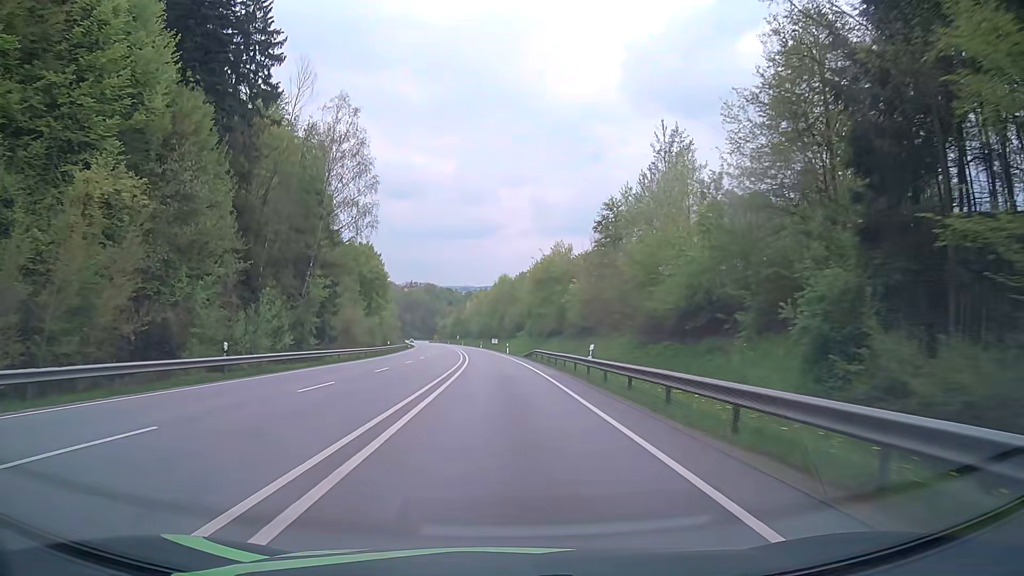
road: primary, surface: asphalt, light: Day
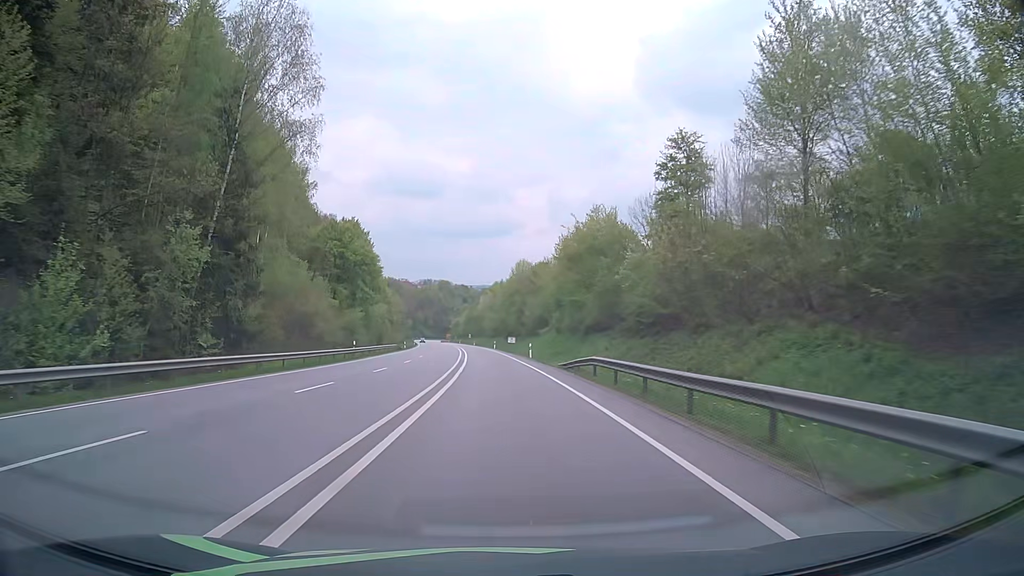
(-0.3, +24.9) m; -1°
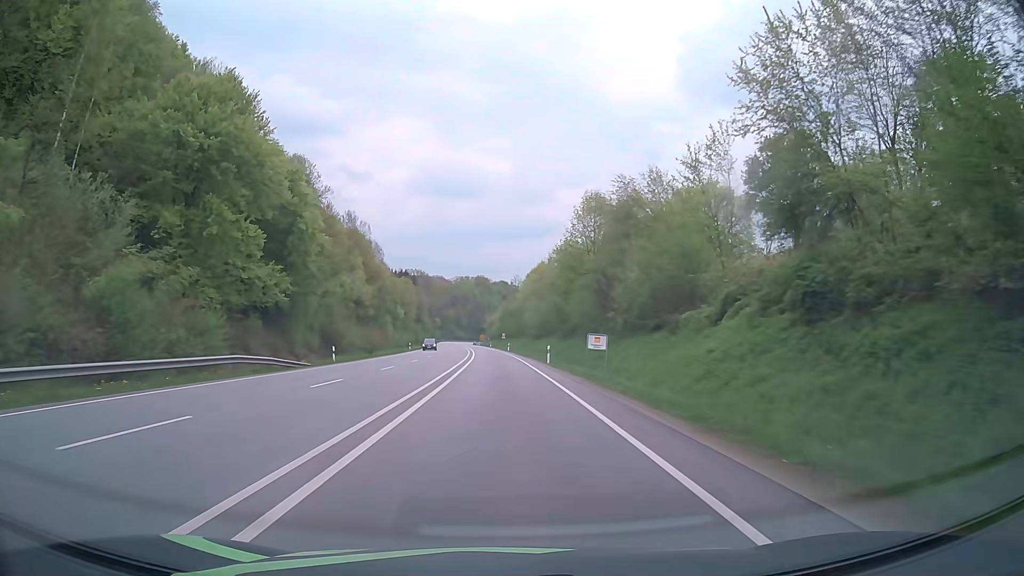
(-1.6, +58.6) m; -4°
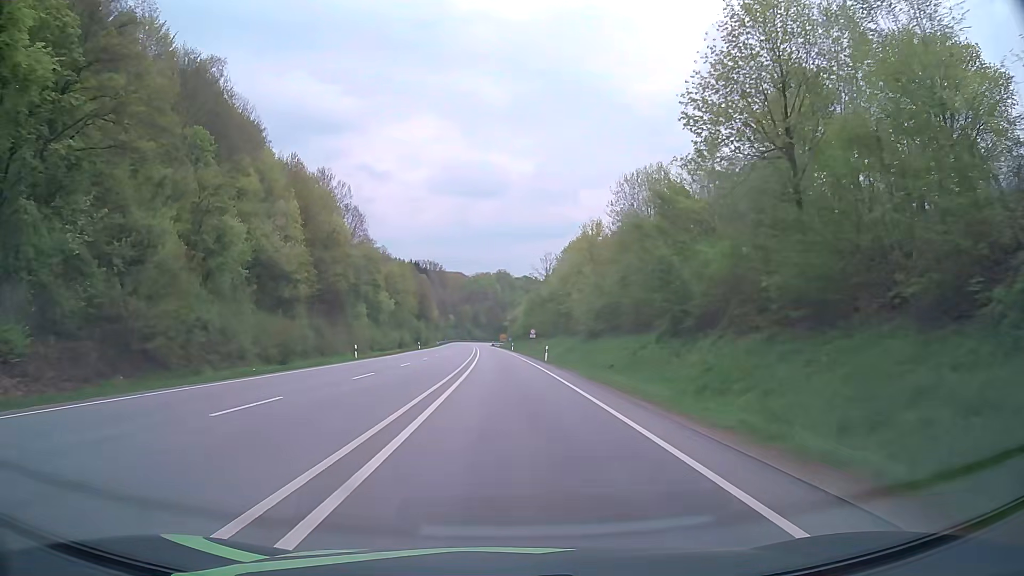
(-0.9, +44.3) m; -2°
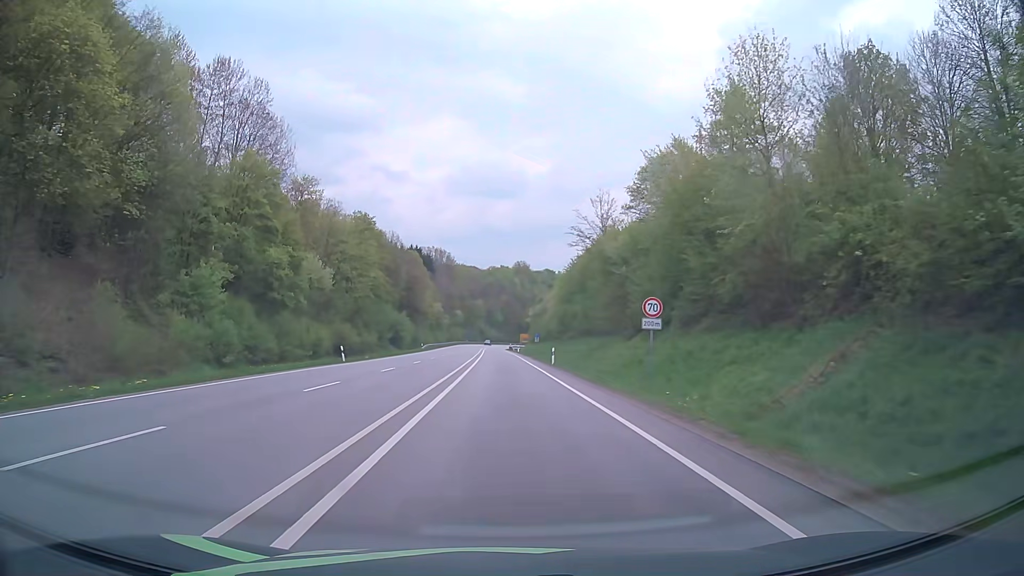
(-0.8, +54.4) m; -2°
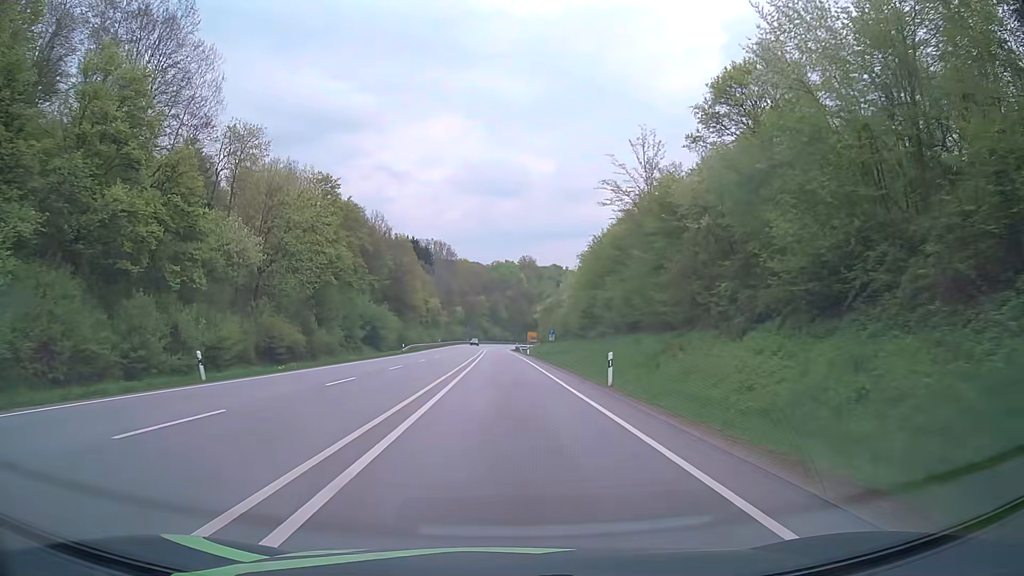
(-0.1, +21.7) m; 0°
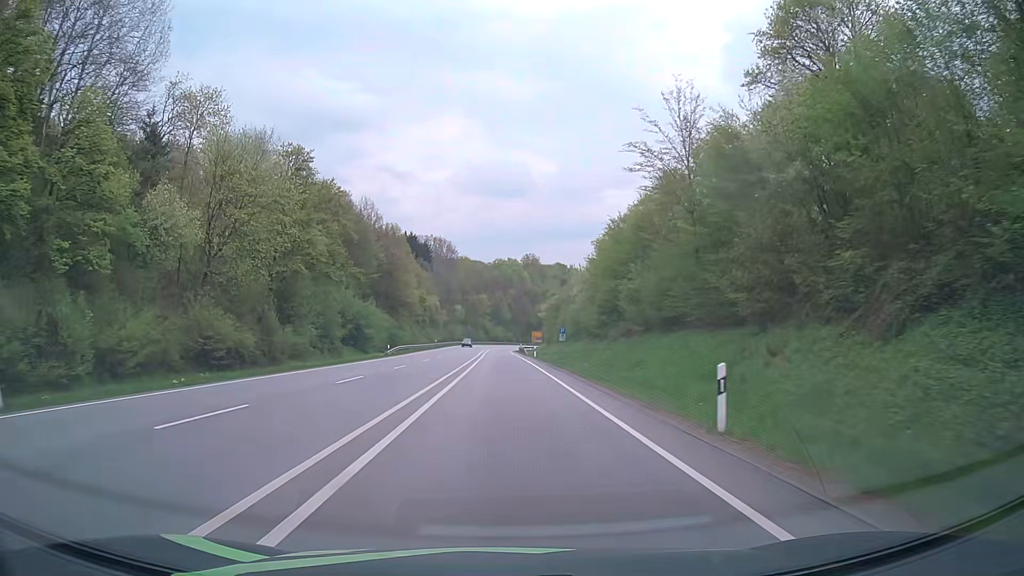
(0.0, +10.8) m; 0°
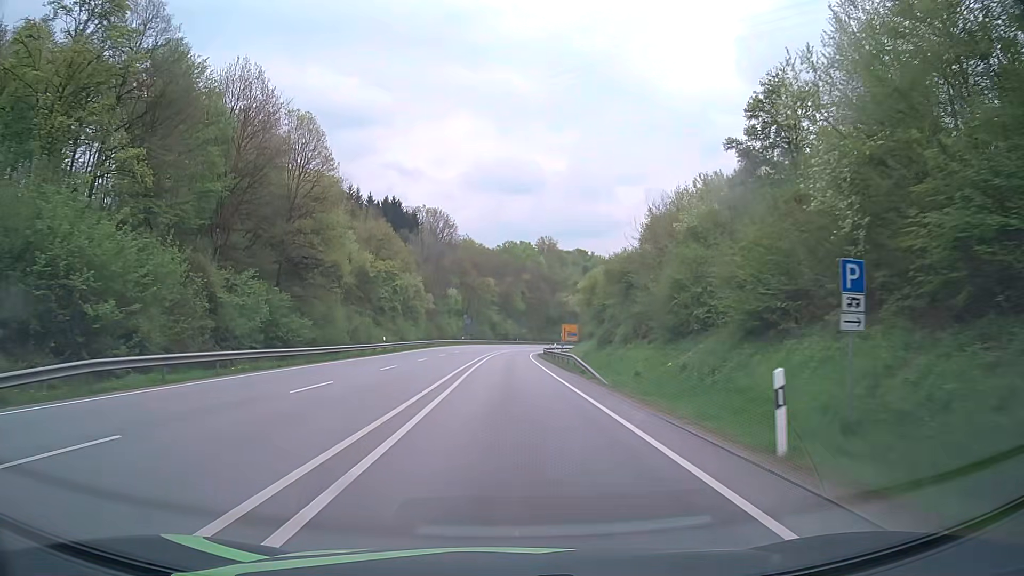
(-0.4, +53.9) m; -1°
(0, +10) (0, +20) (0, +30) (0, +40) (0, +50) (0, +60) (+1, +70) (+1, +80) (+2, +90) (+3, +100) m
